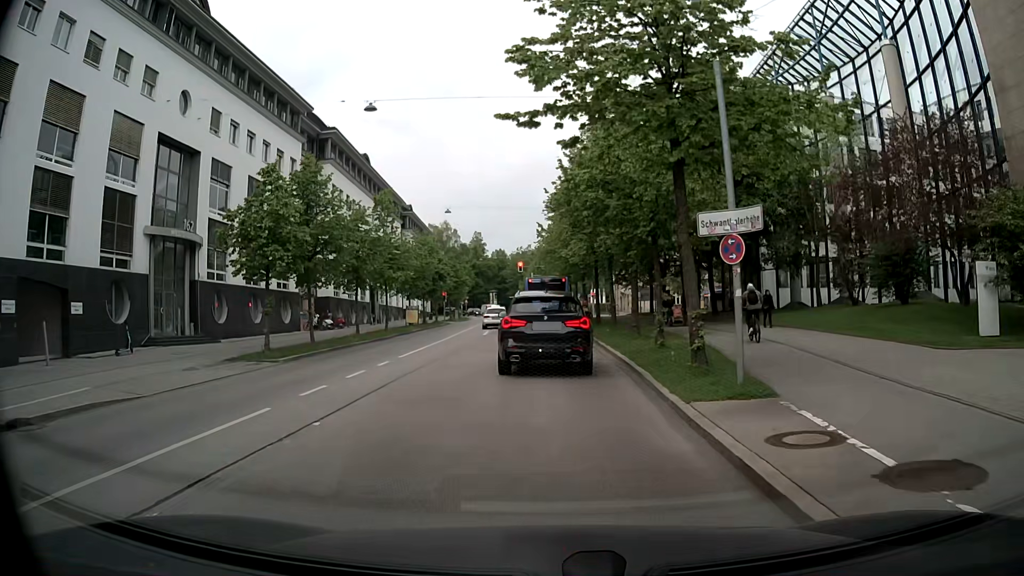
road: tertiary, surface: asphalt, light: Day
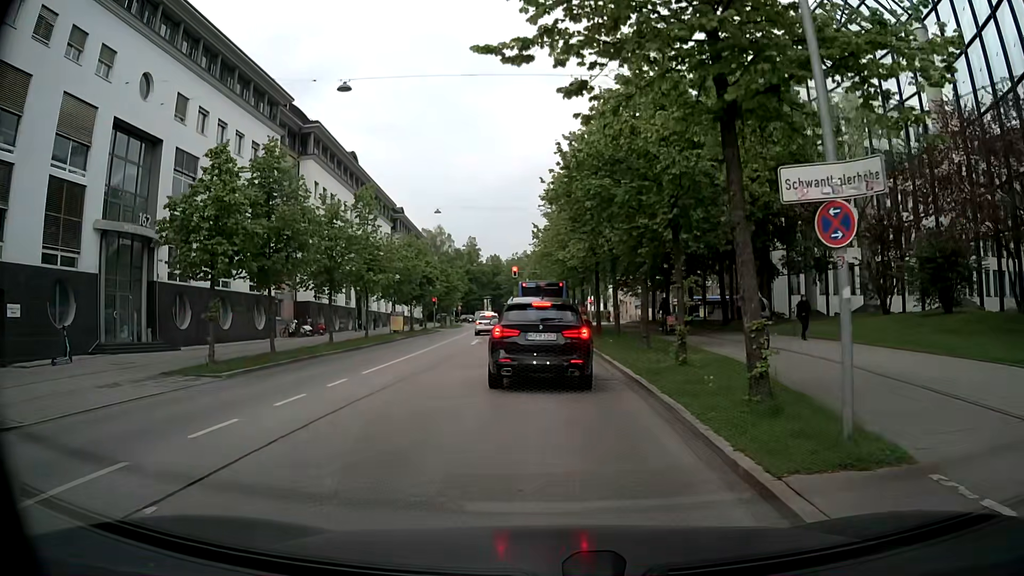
(0.0, +3.7) m; +1°
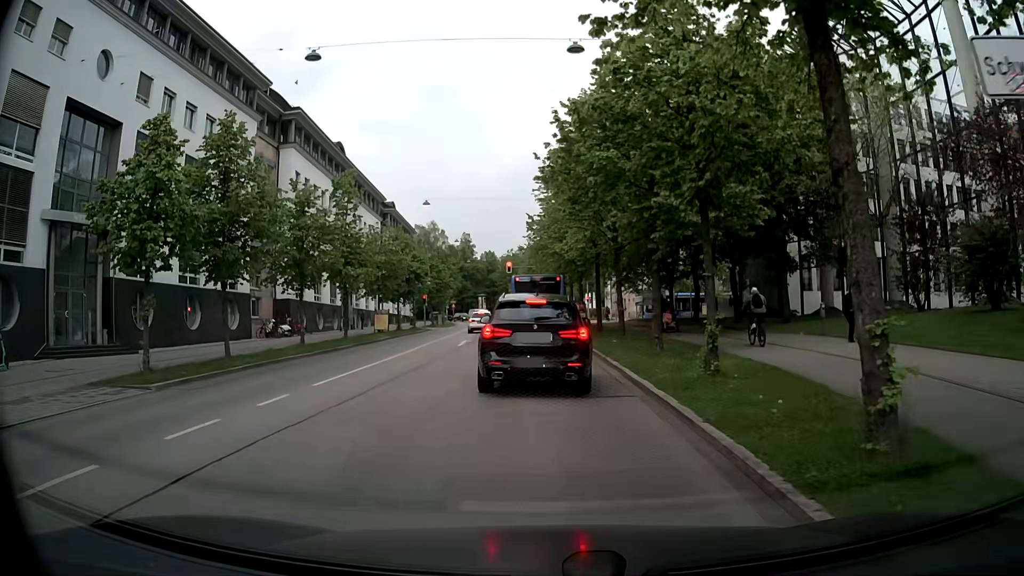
(0.0, +3.3) m; -1°
